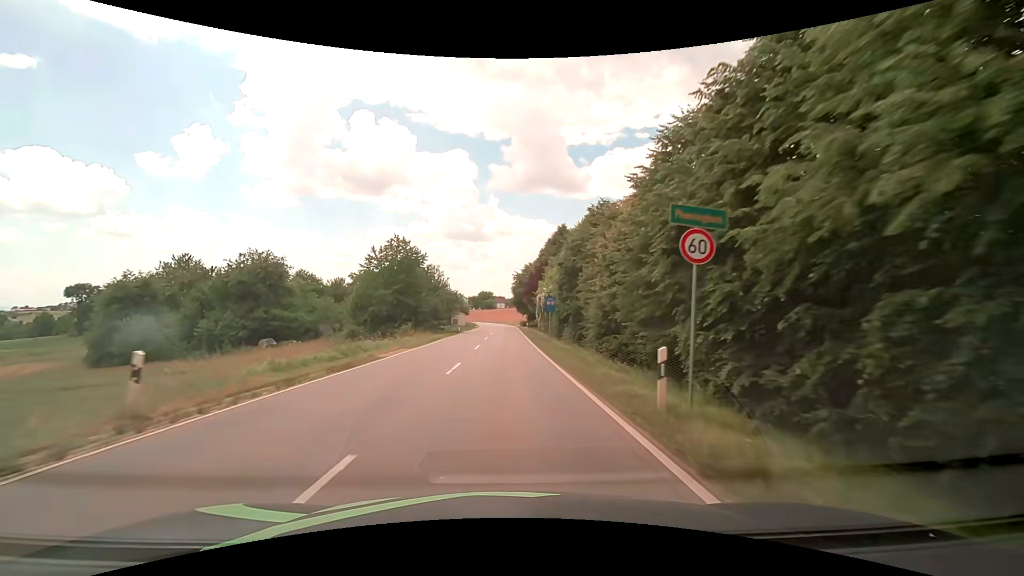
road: tertiary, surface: asphalt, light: Day
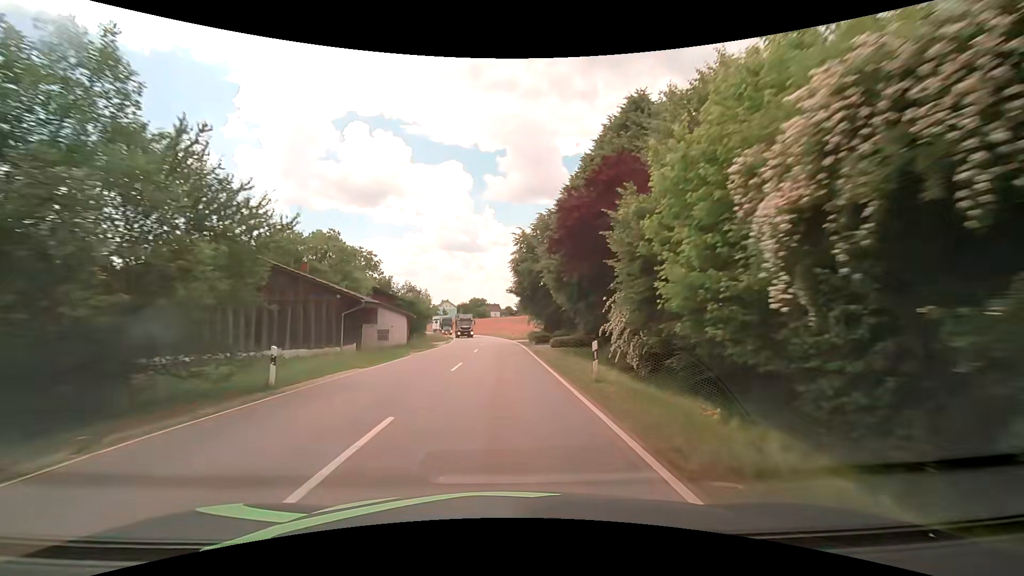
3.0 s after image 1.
(+0.4, +45.6) m; +1°
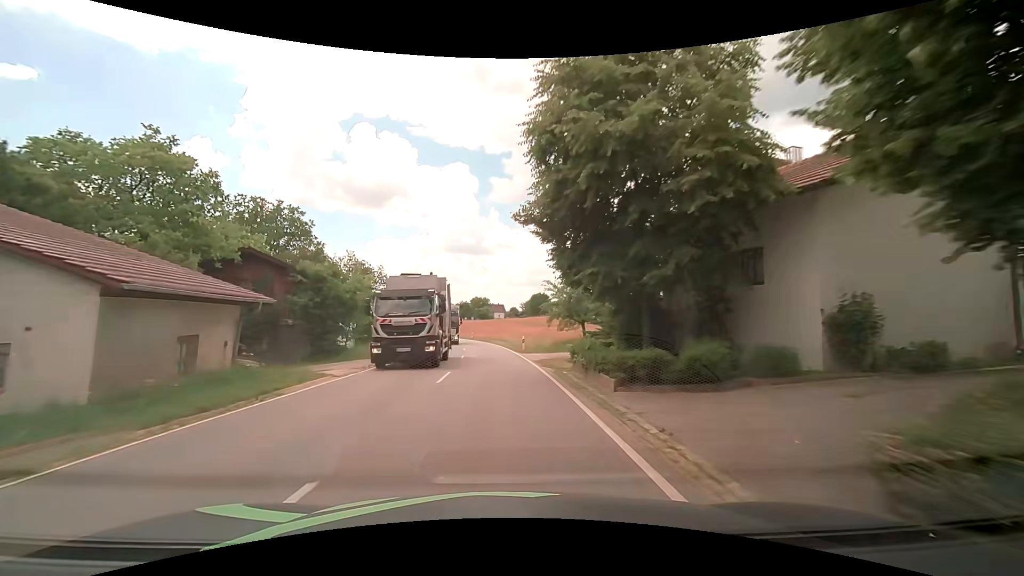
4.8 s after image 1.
(-0.1, +27.3) m; -1°
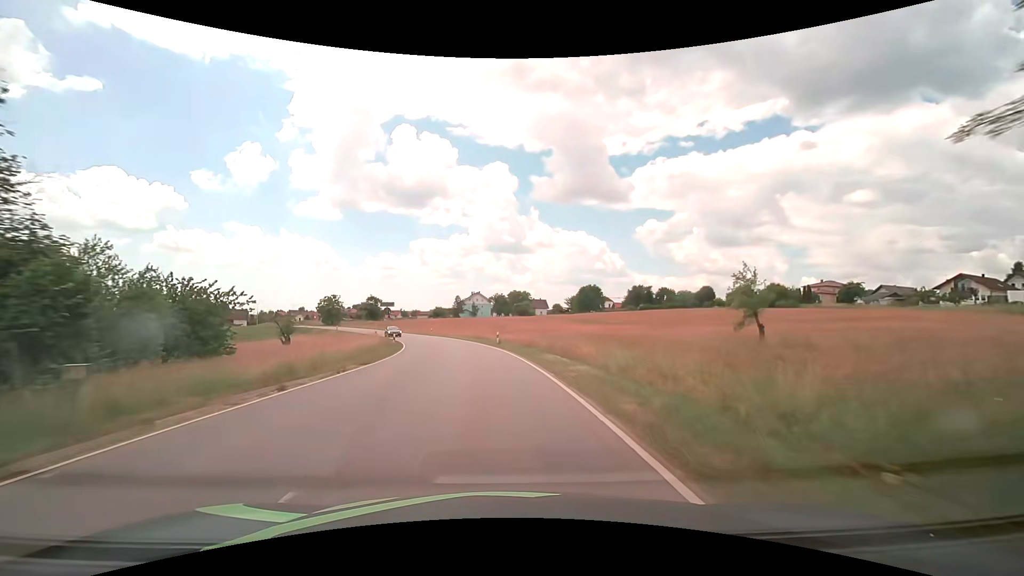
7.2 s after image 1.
(-1.0, +36.6) m; -5°
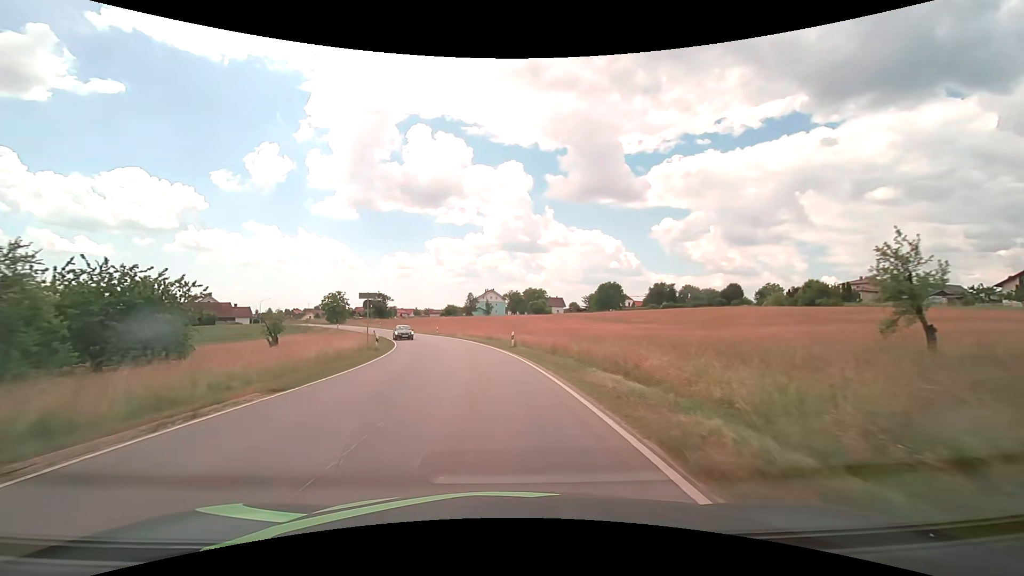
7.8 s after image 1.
(-0.1, +9.1) m; -1°
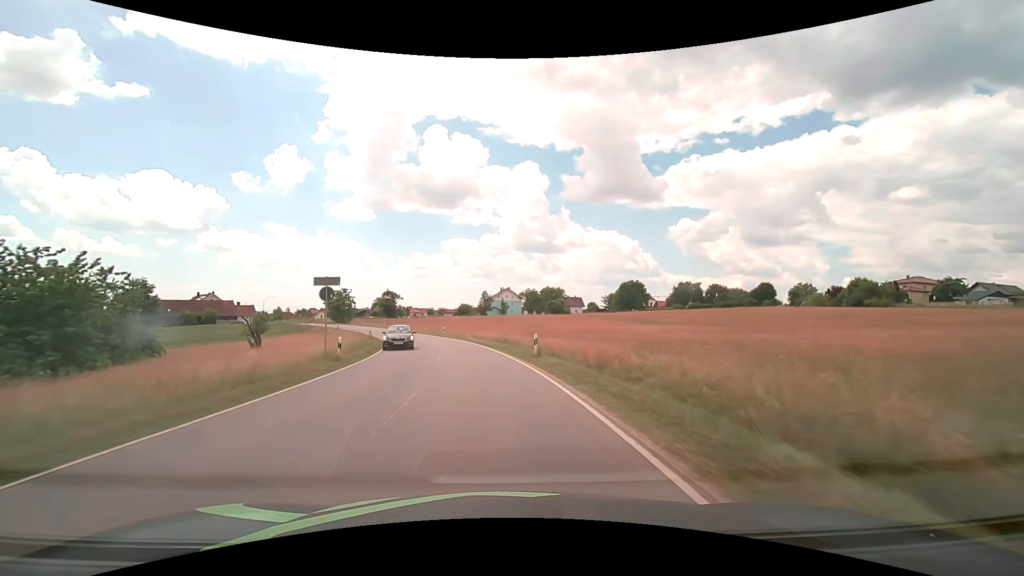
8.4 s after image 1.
(-0.2, +9.1) m; -2°
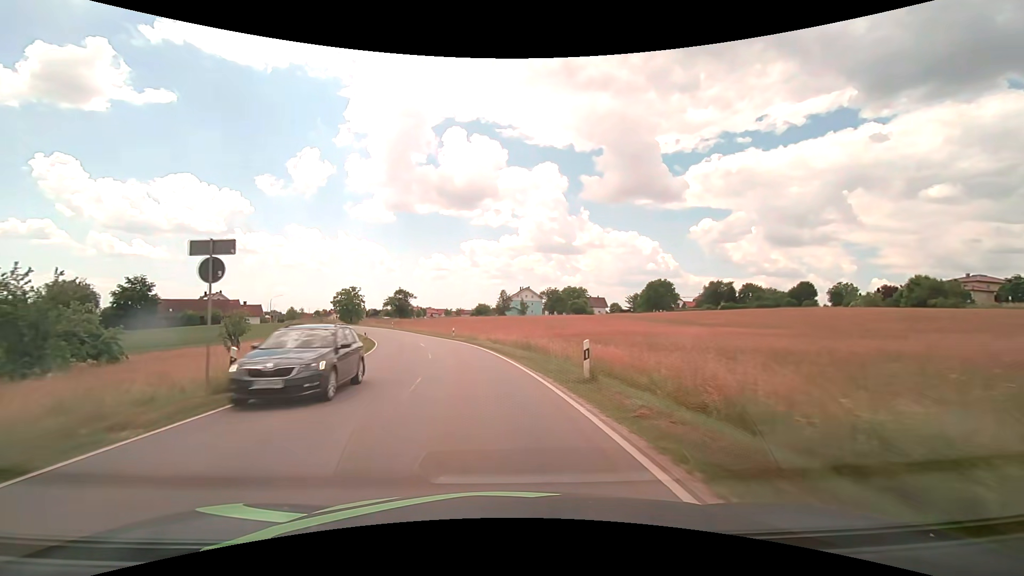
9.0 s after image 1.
(-0.1, +9.1) m; -2°
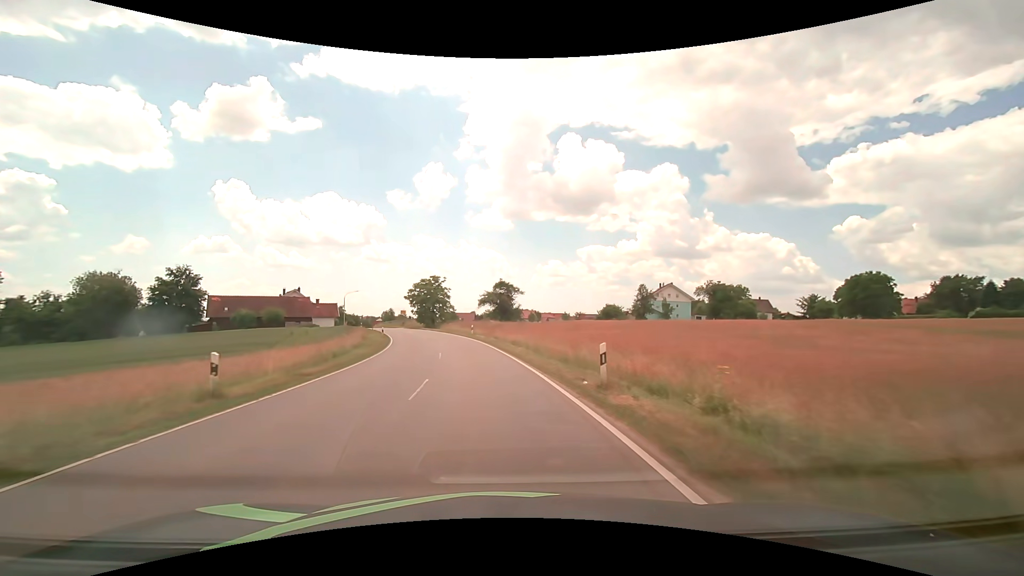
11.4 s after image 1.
(-4.2, +36.1) m; -13°
(0, +10) (-1, +20) (-3, +30) (-4, +40) (-7, +49) (-9, +59) (-13, +69) (-16, +78) (-20, +87) (-23, +96) m
